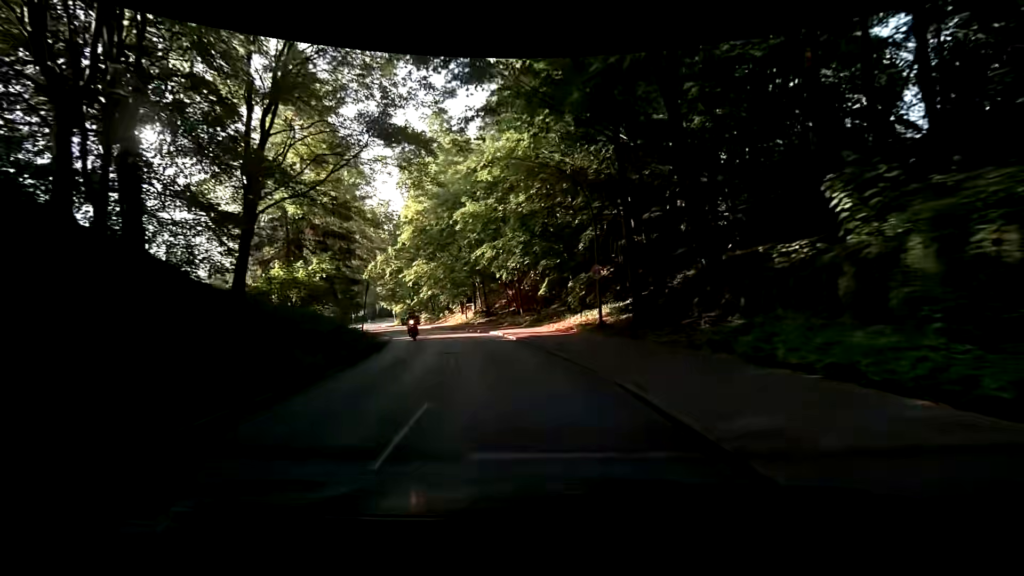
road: tertiary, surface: asphalt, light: Day
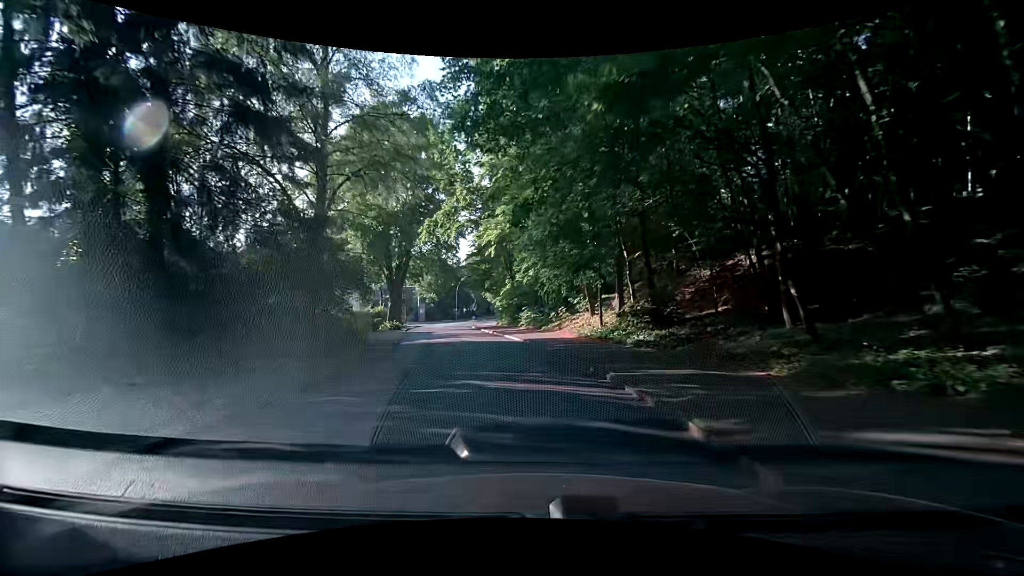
(-3.9, +29.0) m; -17°
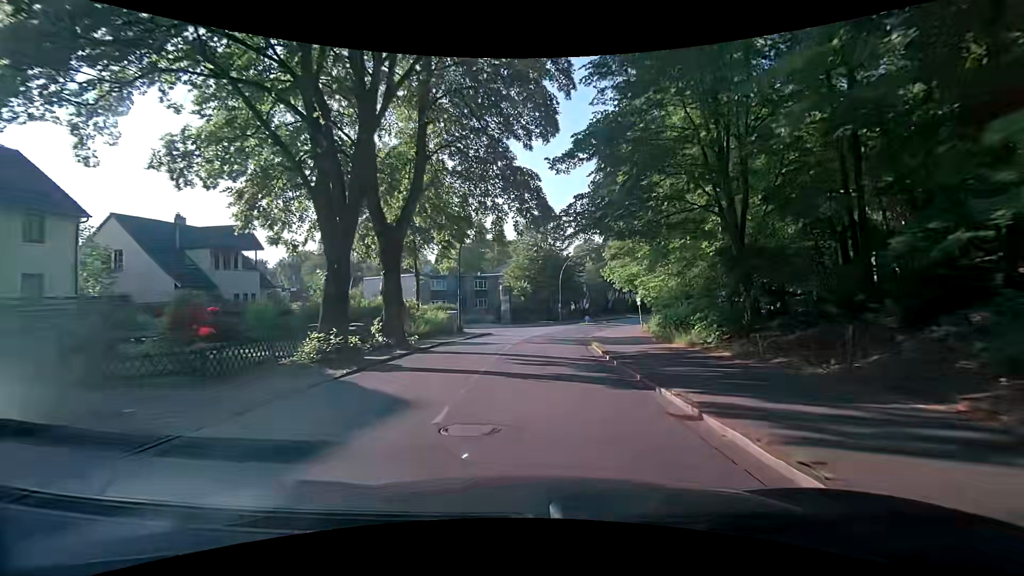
(-3.2, +35.4) m; -12°
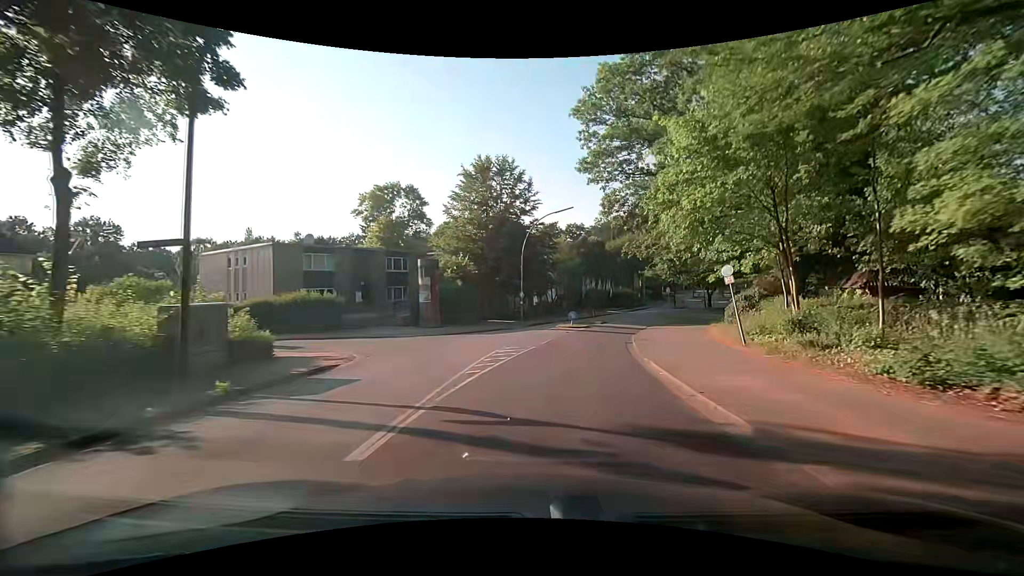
(+0.9, +26.7) m; +5°
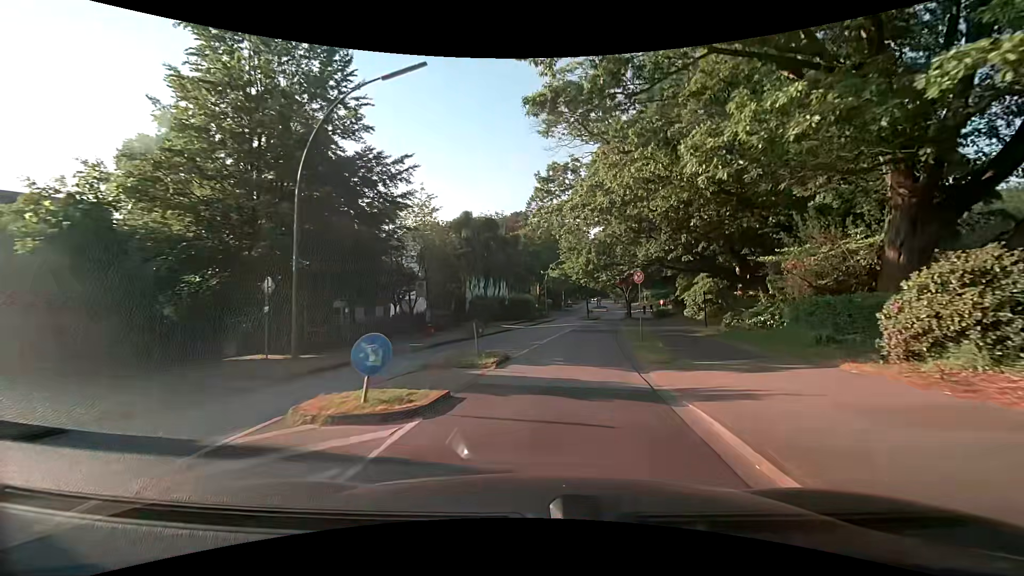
(+3.2, +25.6) m; +13°
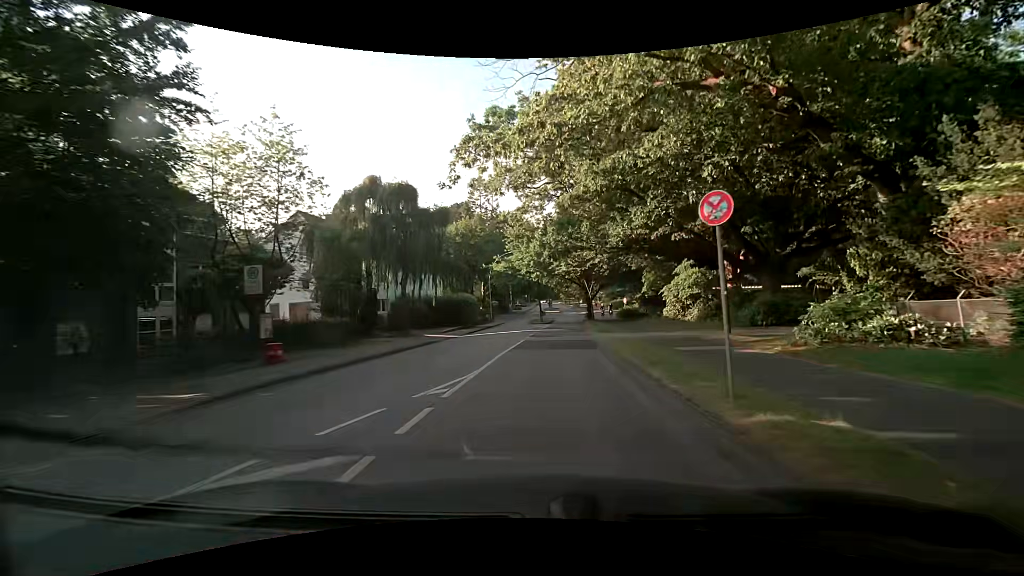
(+0.7, +13.5) m; +6°
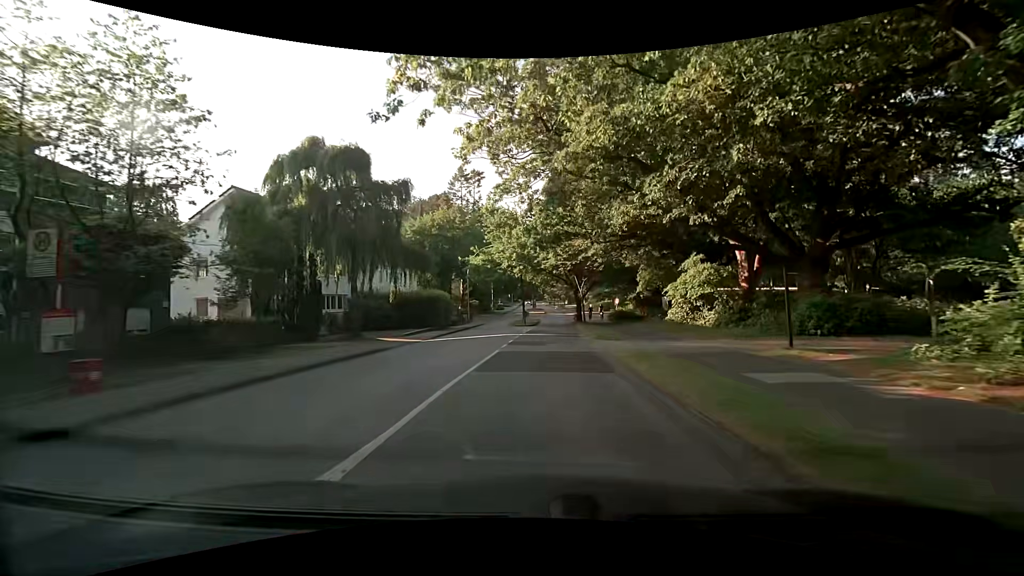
(+0.1, +7.0) m; +2°
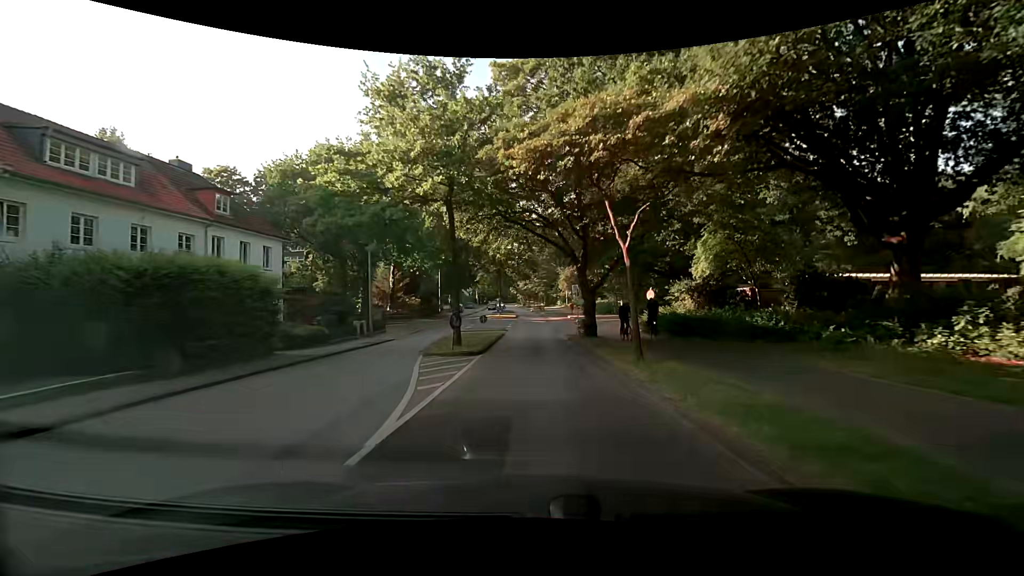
(+1.1, +29.3) m; +3°
(0, +10) (0, +20) (0, +30) (+1, +40) (+1, +50) (+1, +60) (+1, +70) (0, +80) (0, +90) (-1, +100) m
